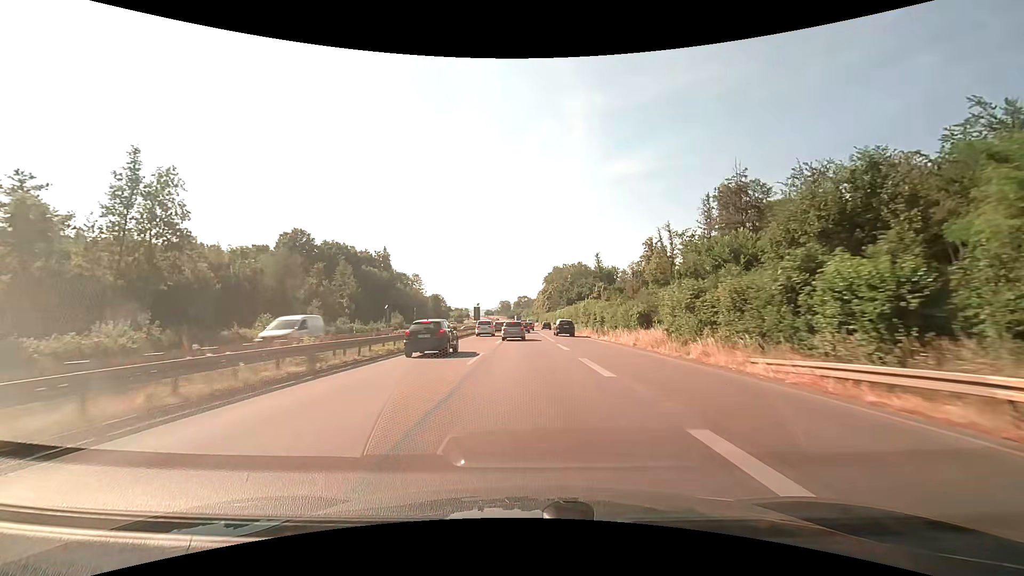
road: trunk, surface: asphalt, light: Day
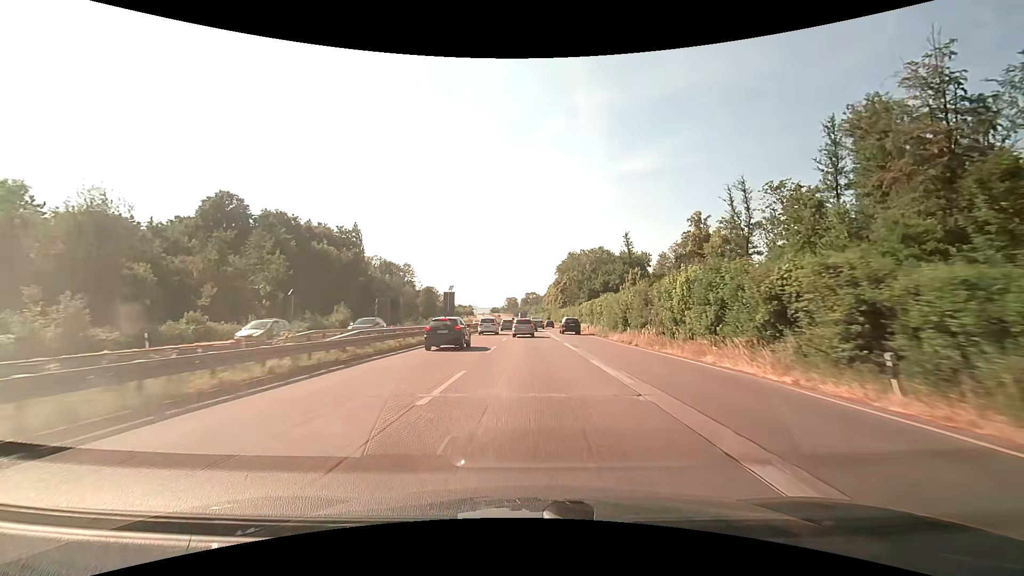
(-0.3, +37.3) m; -1°
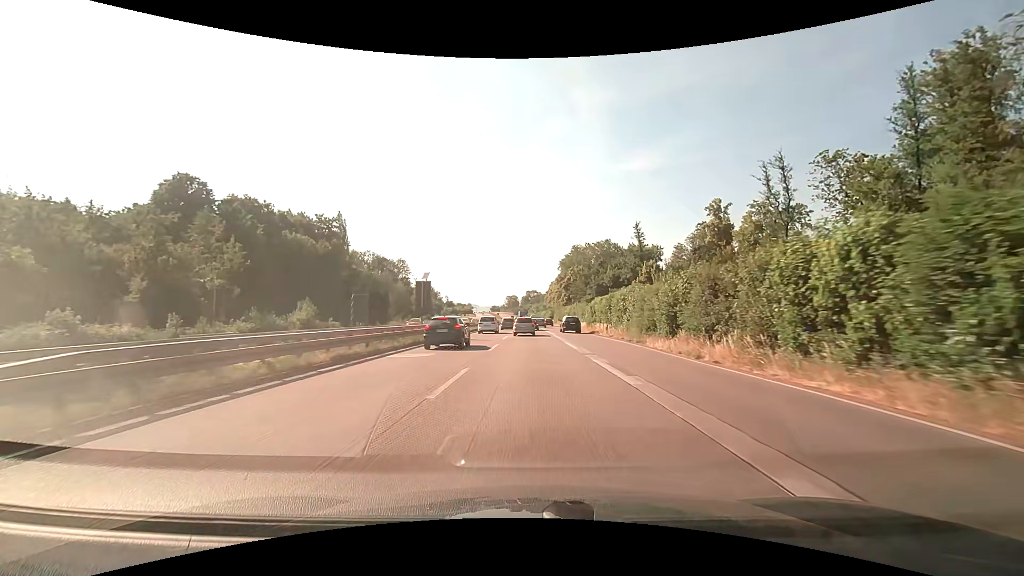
(0.0, +12.3) m; 0°
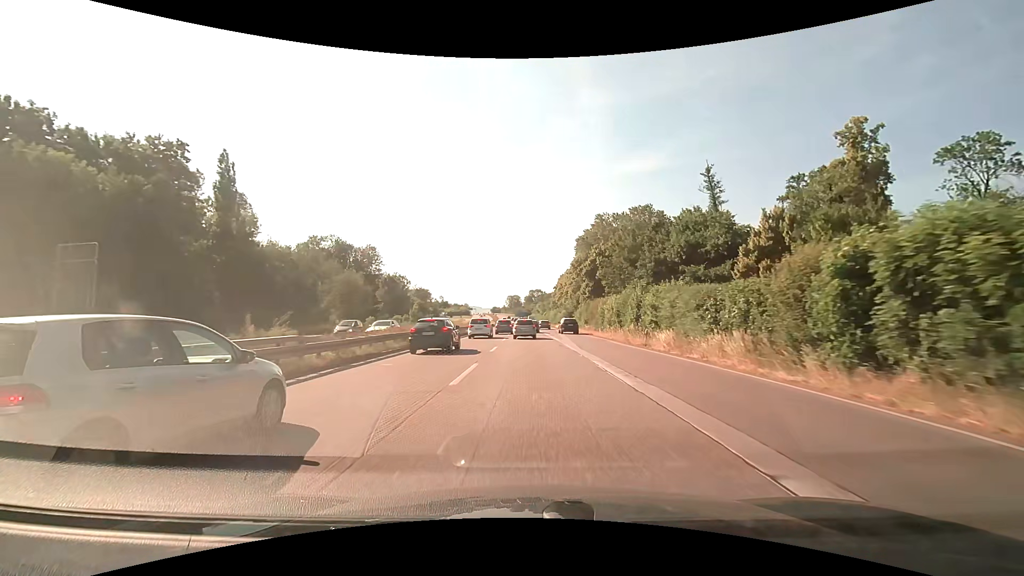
(0.0, +47.4) m; 0°
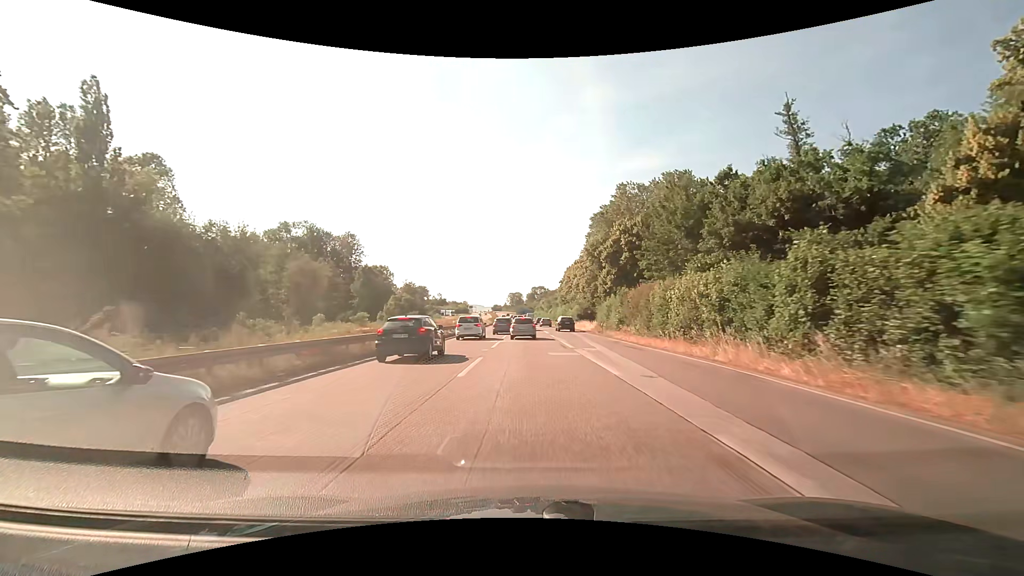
(-0.1, +22.6) m; 0°
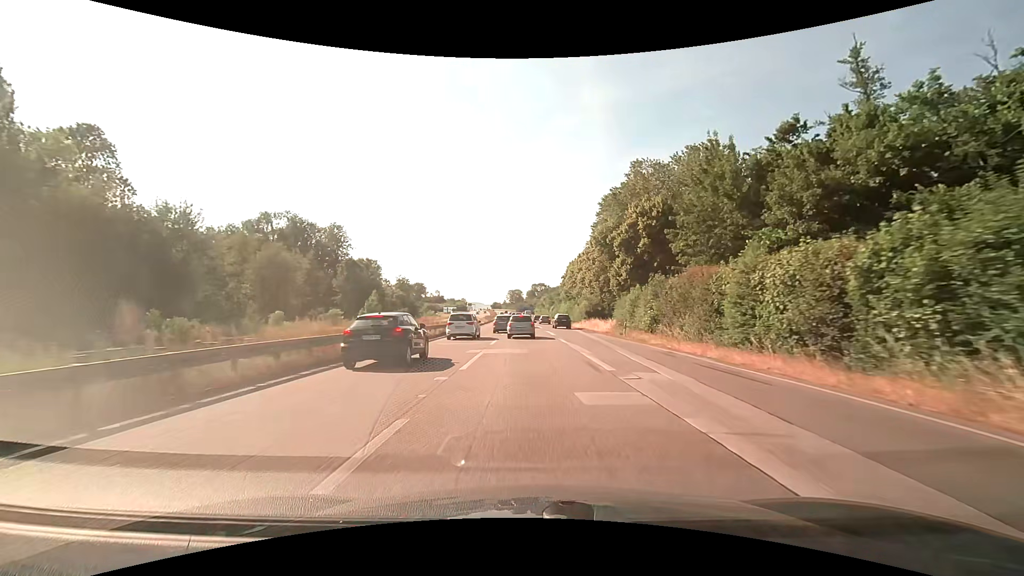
(0.0, +11.0) m; 0°
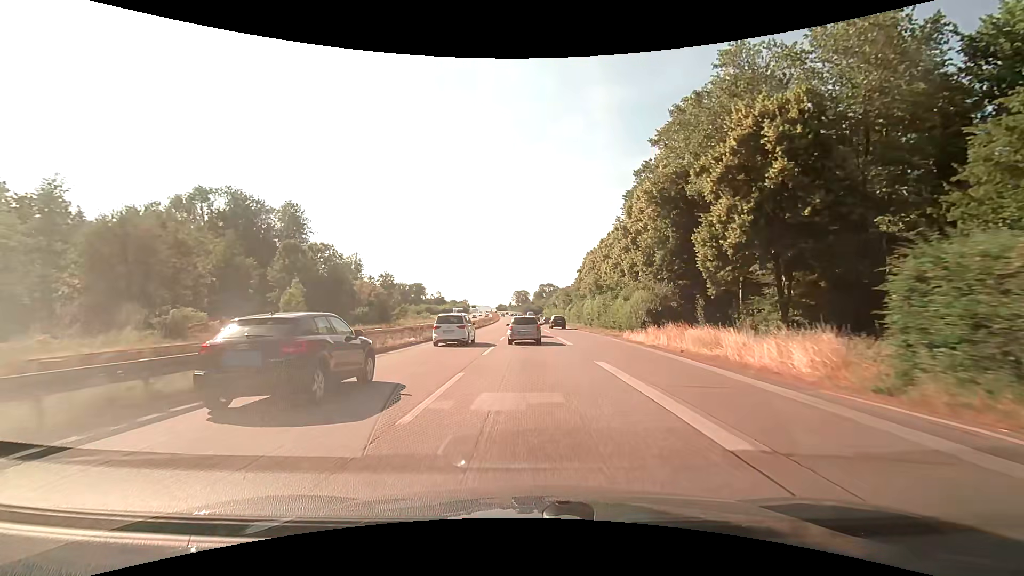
(-0.2, +30.5) m; -1°
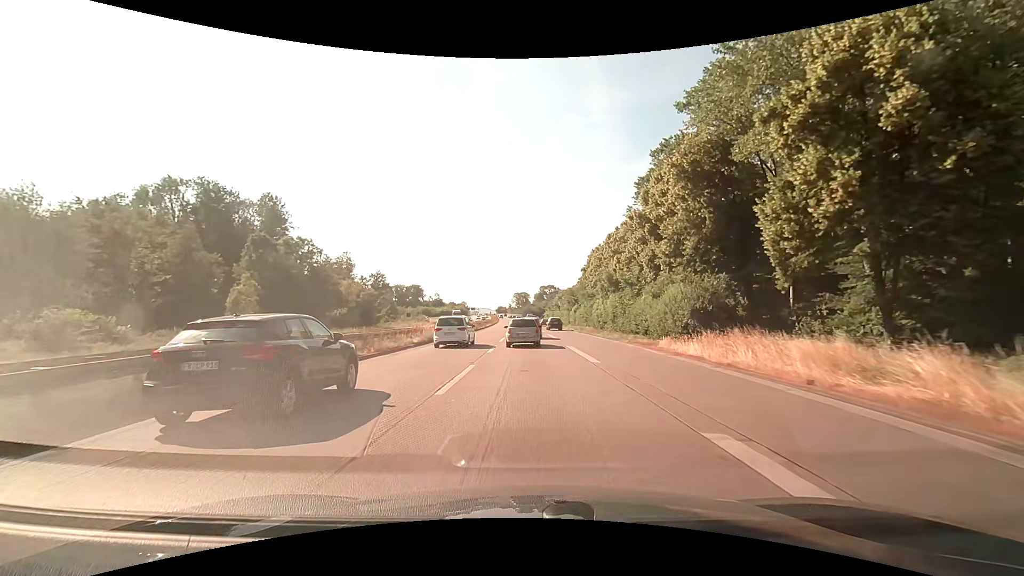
(0.0, +9.5) m; 0°
(0, +10) (0, +20) (0, +30) (0, +40) (-1, +50) (-1, +60) (-1, +70) (-1, +80) (-1, +90) (-2, +100) m
